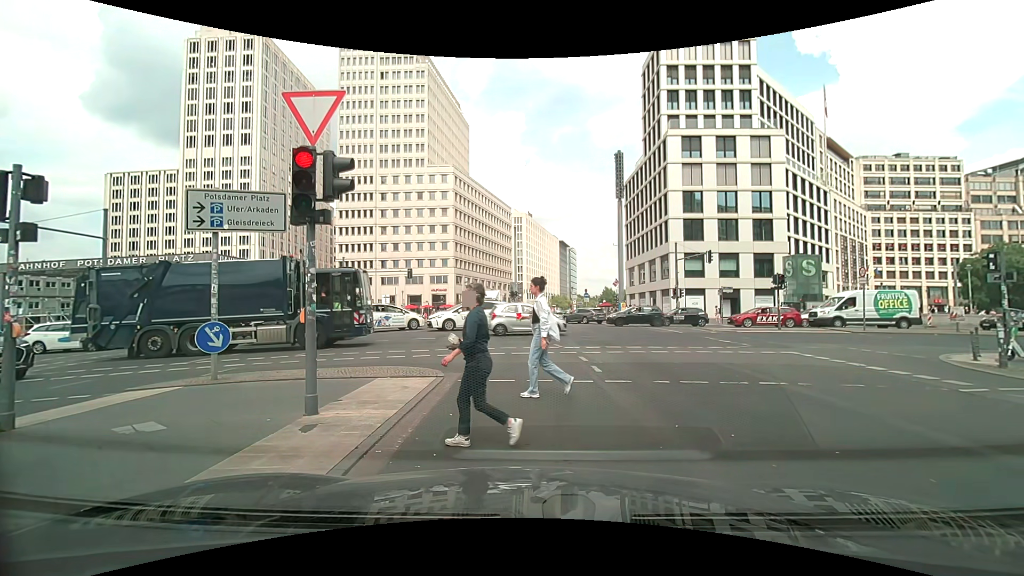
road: secondary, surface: asphalt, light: Day
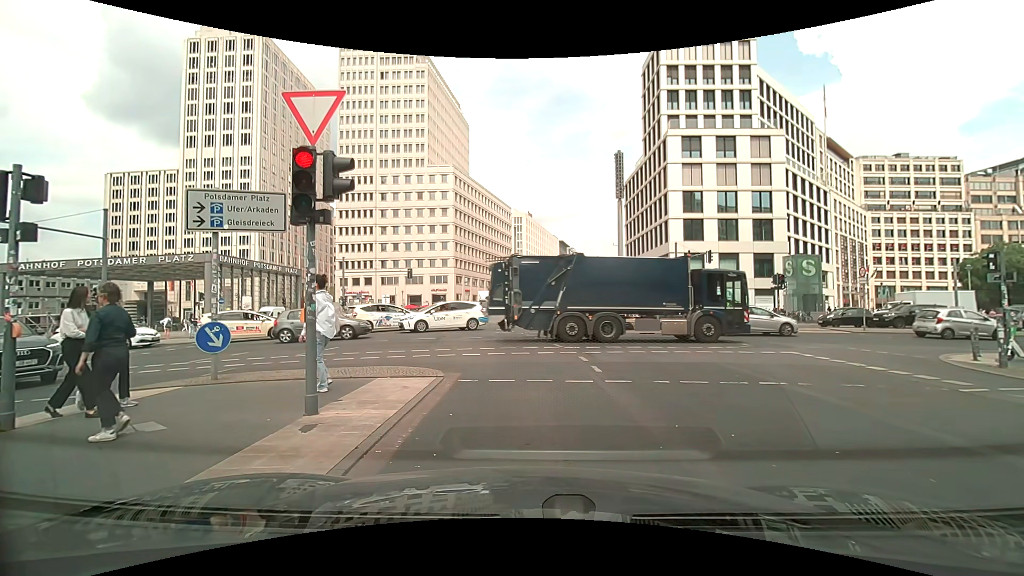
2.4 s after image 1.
(0.0, 0.0) m; 0°
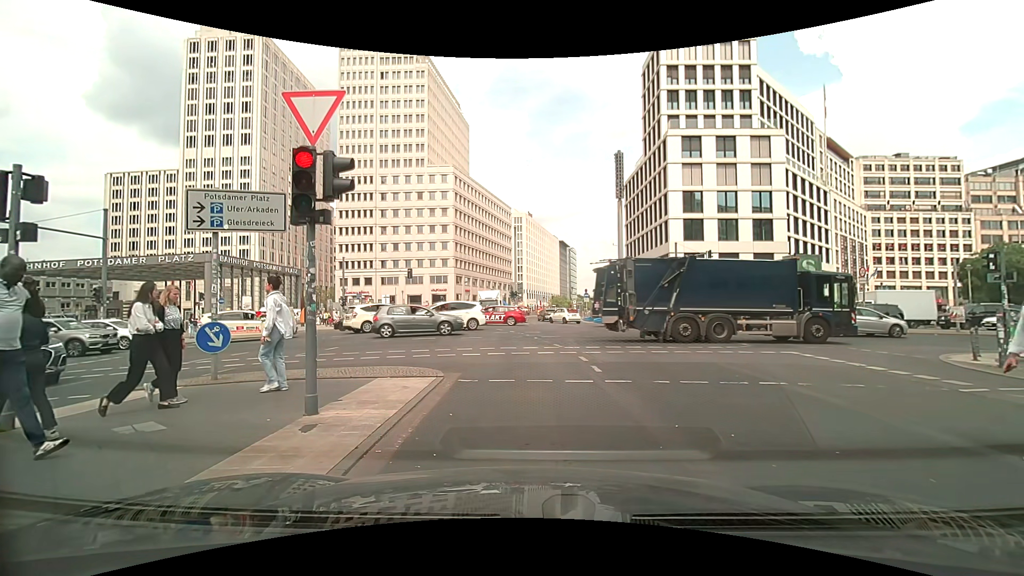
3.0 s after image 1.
(0.0, 0.0) m; 0°
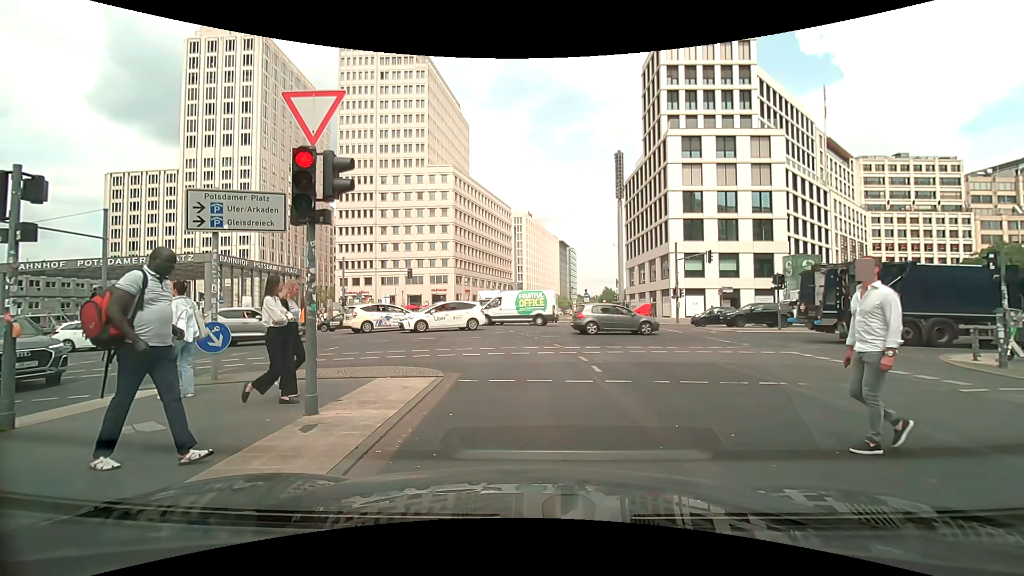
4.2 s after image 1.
(0.0, 0.0) m; 0°
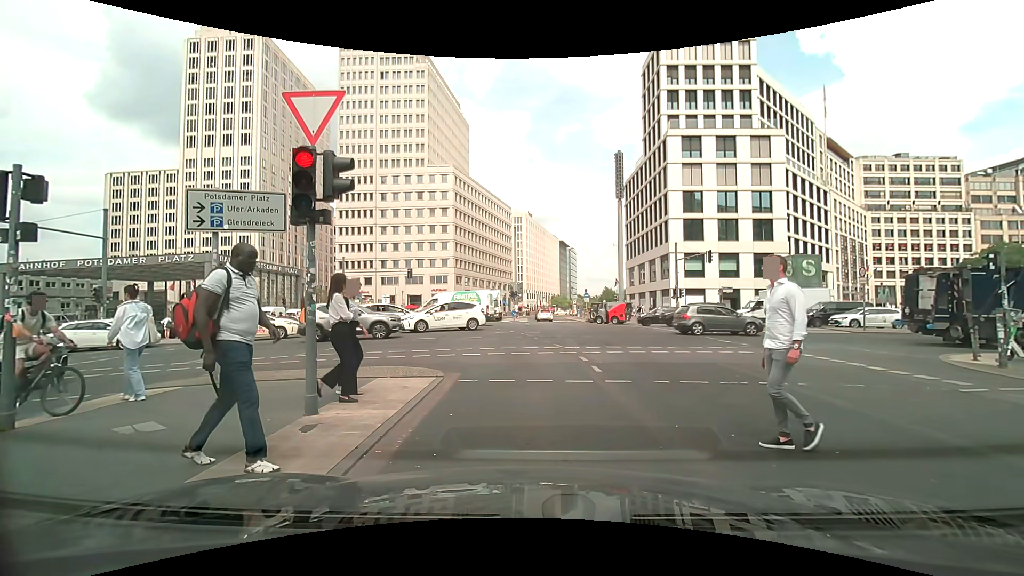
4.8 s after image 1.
(0.0, 0.0) m; 0°
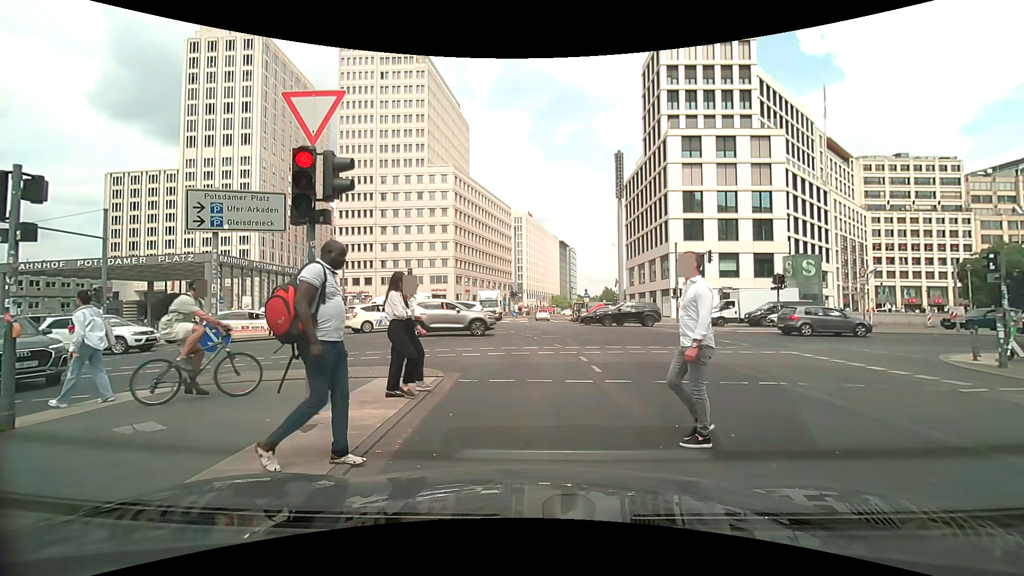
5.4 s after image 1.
(0.0, 0.0) m; 0°
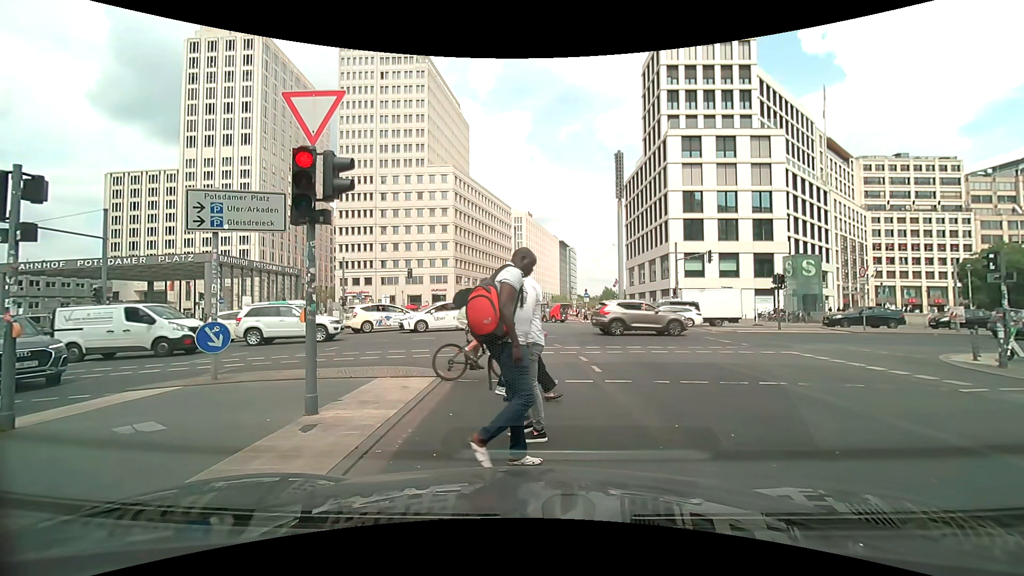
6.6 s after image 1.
(0.0, 0.0) m; 0°
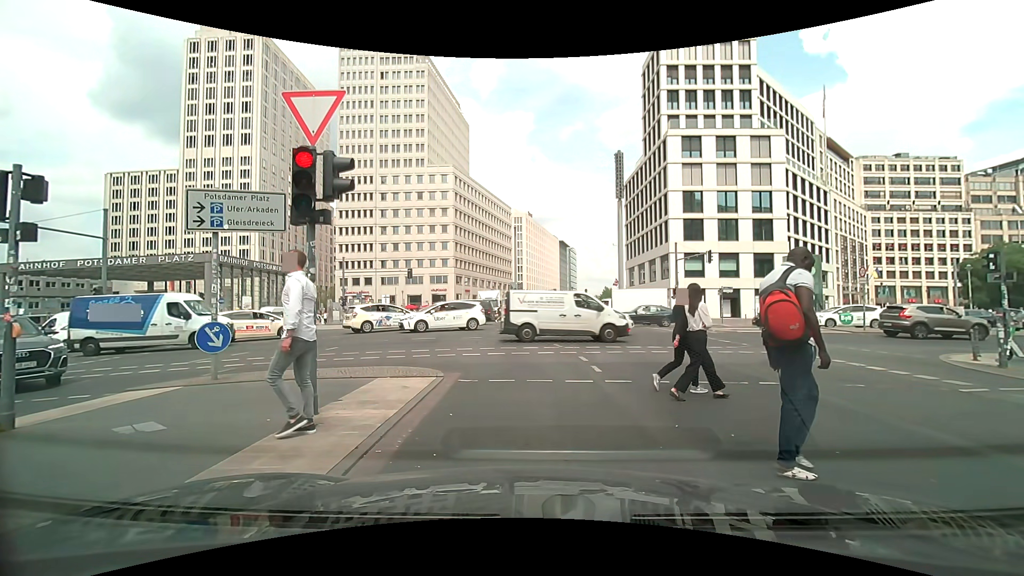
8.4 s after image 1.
(0.0, 0.0) m; 0°
